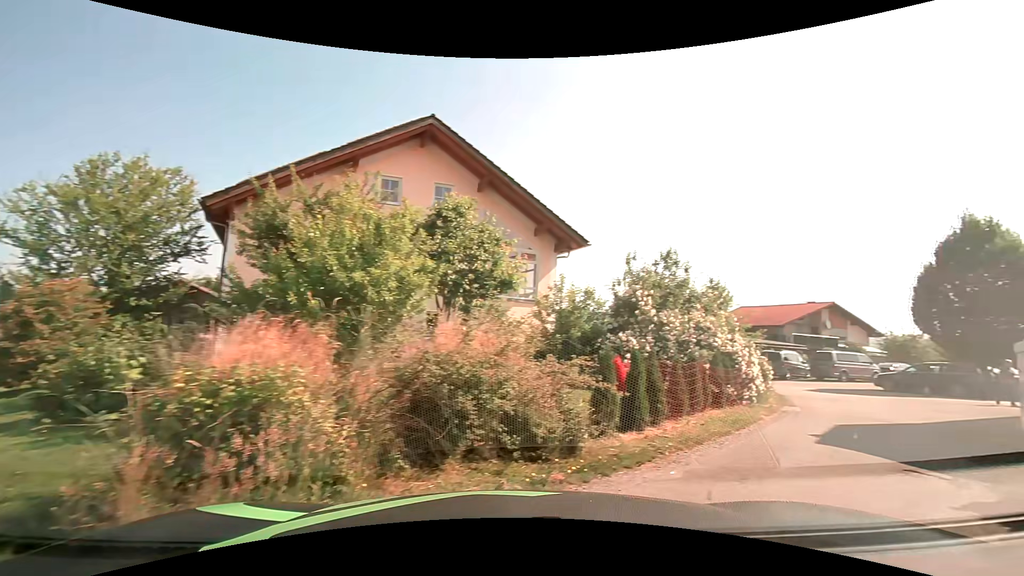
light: Day
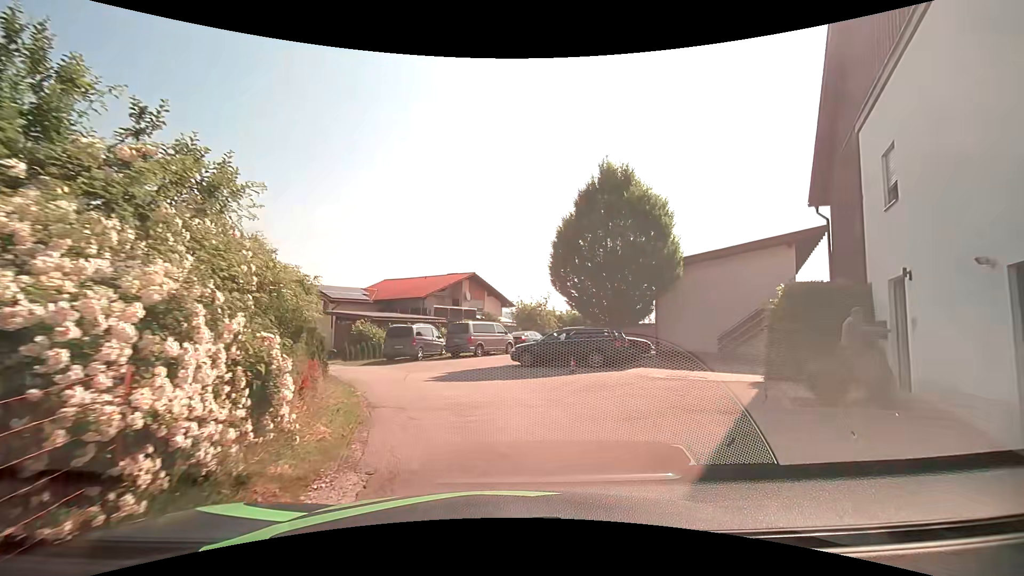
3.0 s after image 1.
(+6.0, +9.6) m; +40°
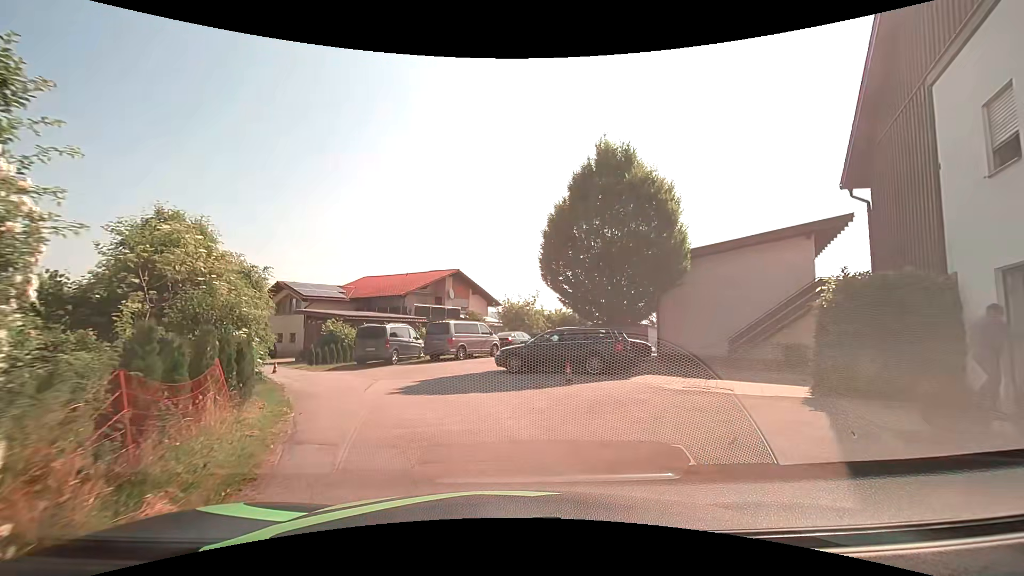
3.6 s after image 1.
(+0.1, +2.7) m; +3°
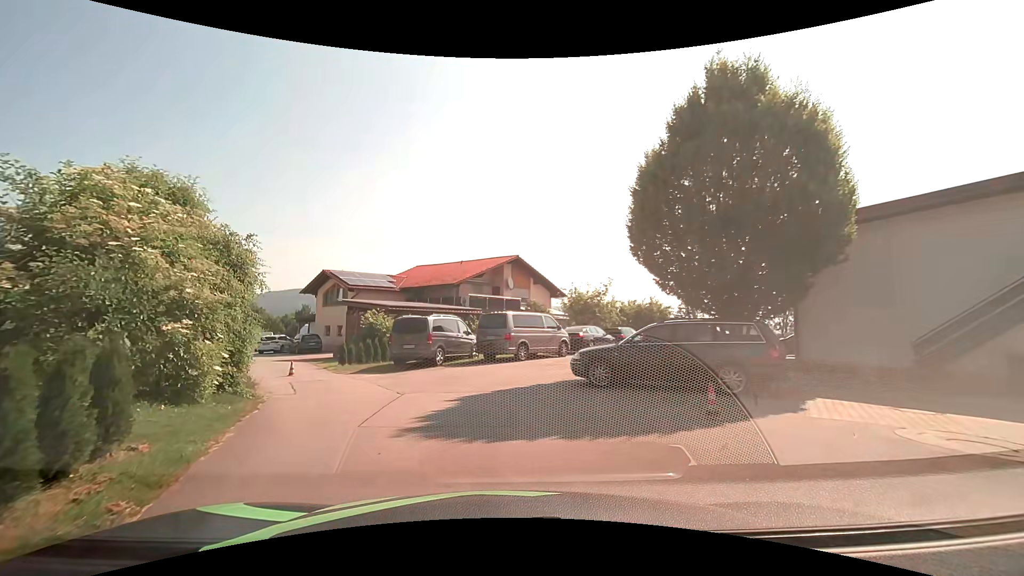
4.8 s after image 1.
(-0.1, +5.3) m; -5°
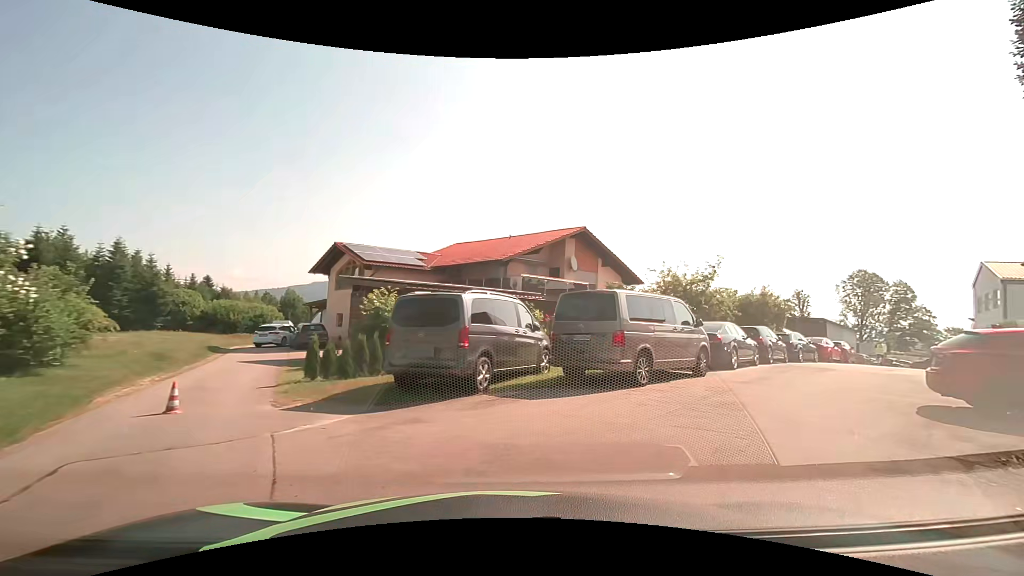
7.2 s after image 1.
(-1.4, +9.5) m; -7°
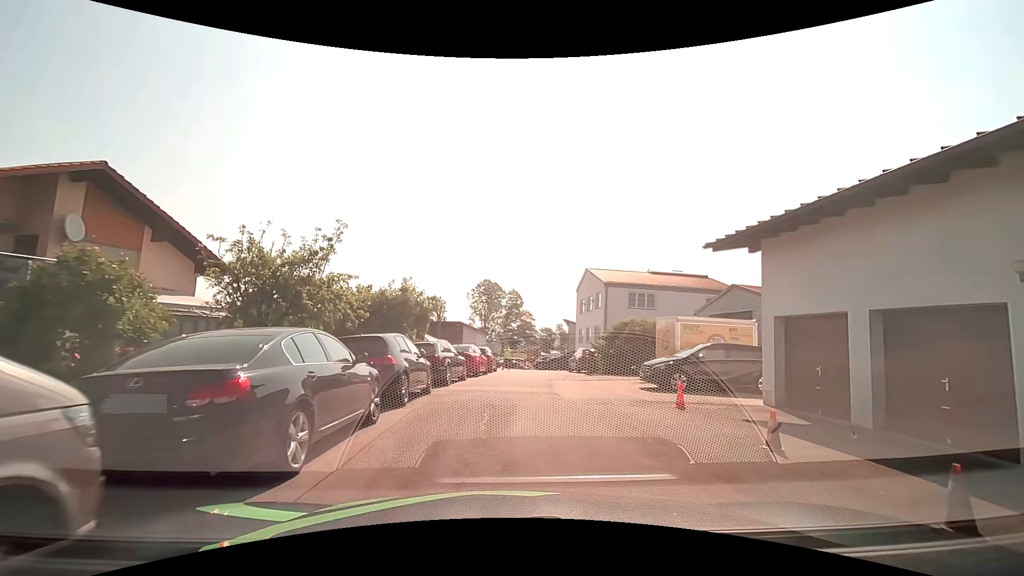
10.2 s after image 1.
(+4.0, +10.2) m; +39°
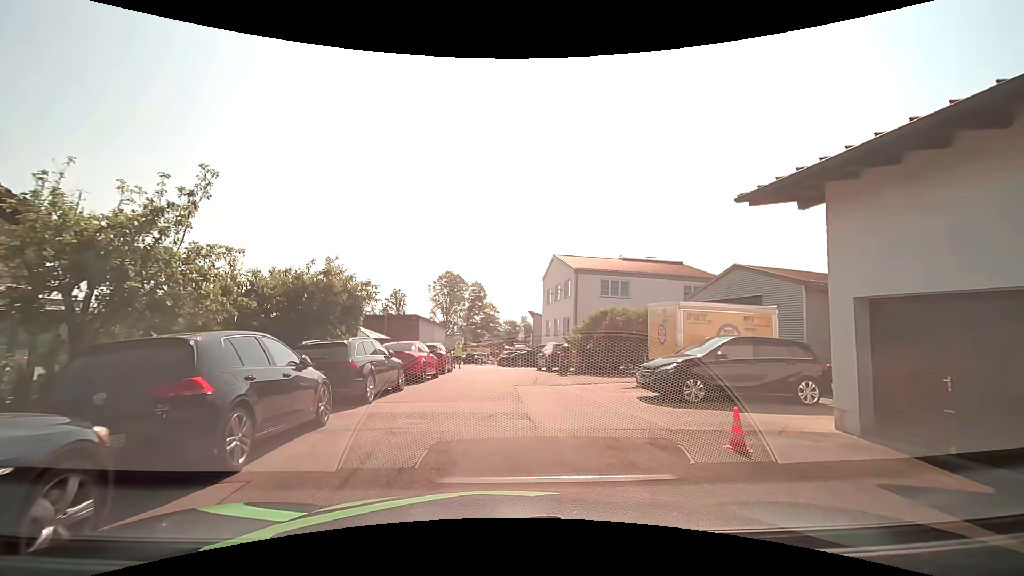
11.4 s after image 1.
(+0.3, +4.6) m; +6°
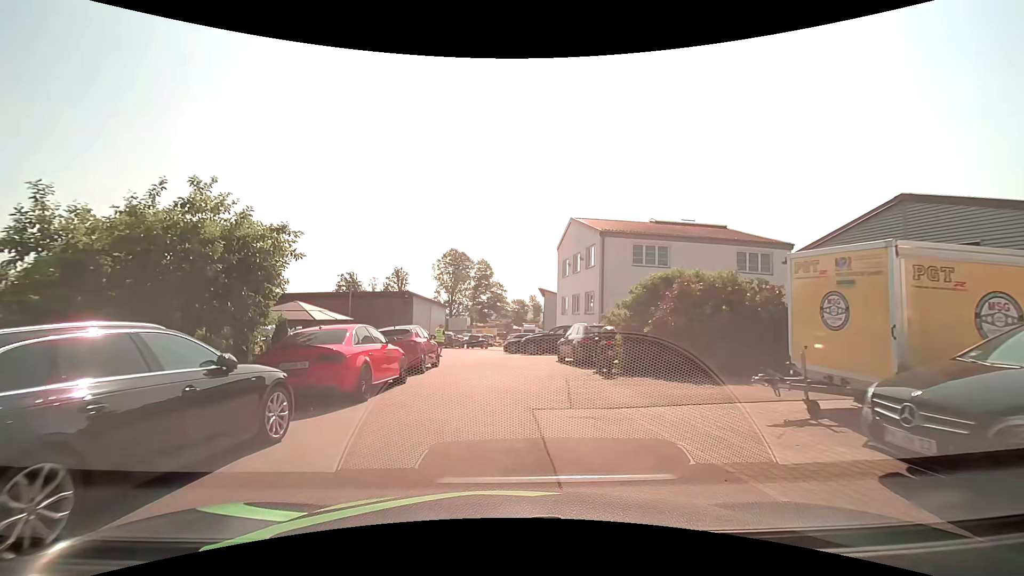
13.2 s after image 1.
(-0.1, +7.8) m; 0°
